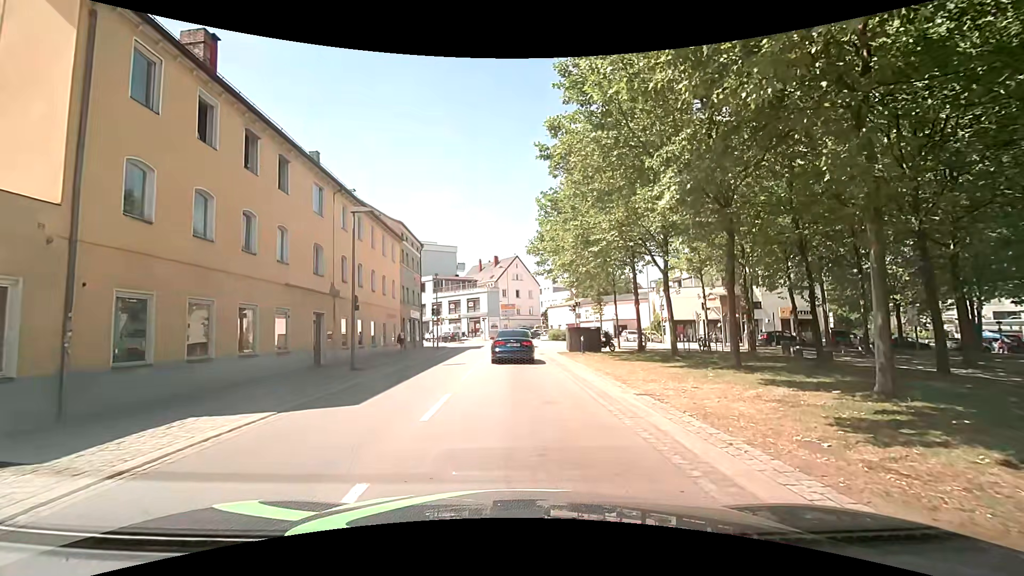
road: tertiary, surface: asphalt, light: Day
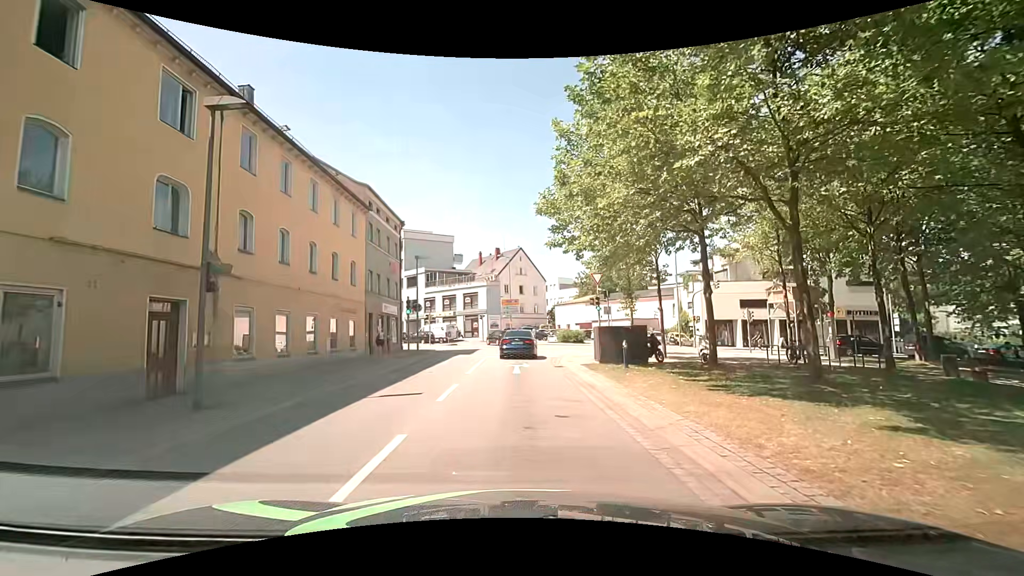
(-0.3, +10.1) m; -2°
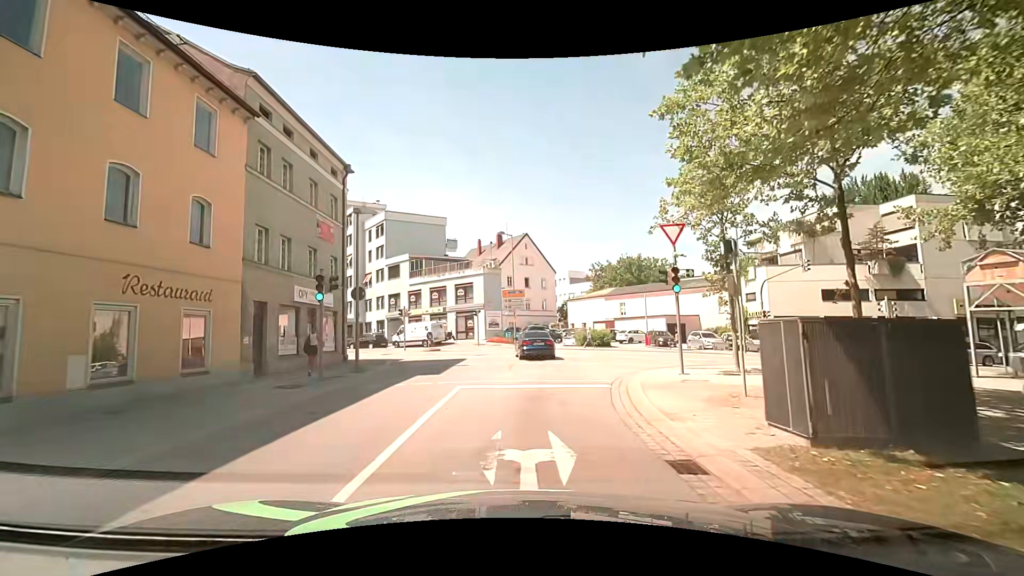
(-0.1, +13.8) m; 0°
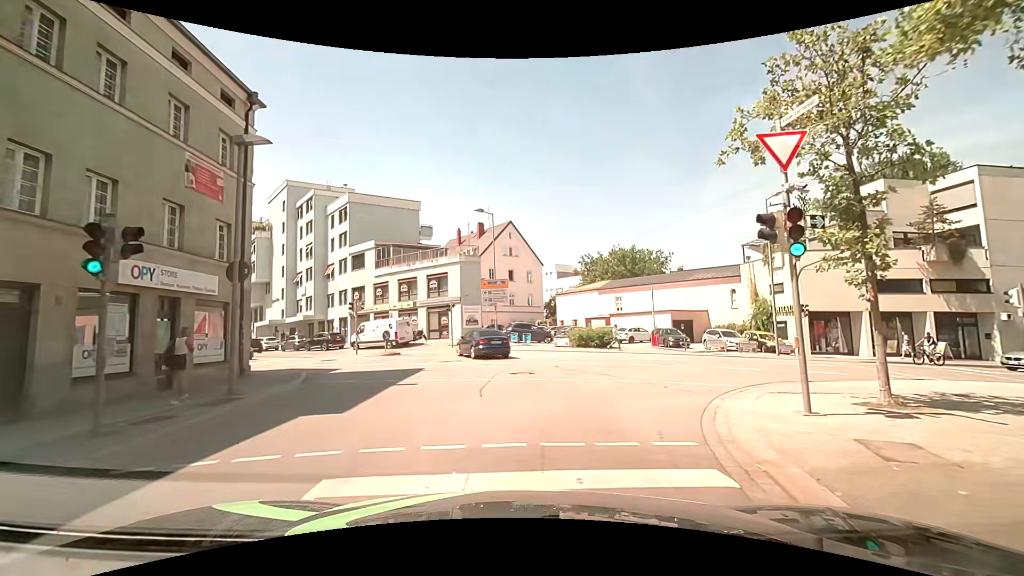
(0.0, +7.6) m; 0°
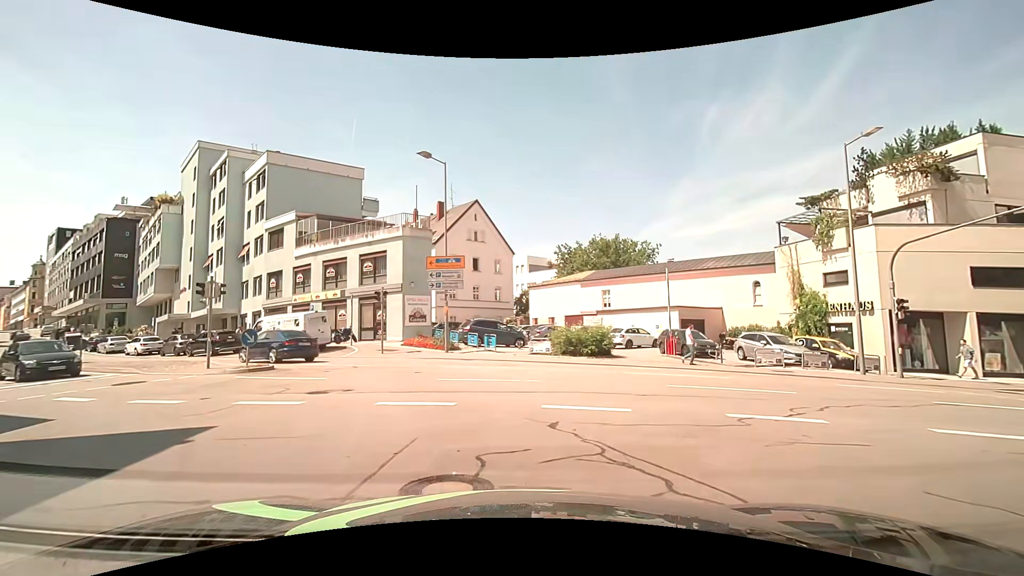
(+0.6, +11.2) m; +5°
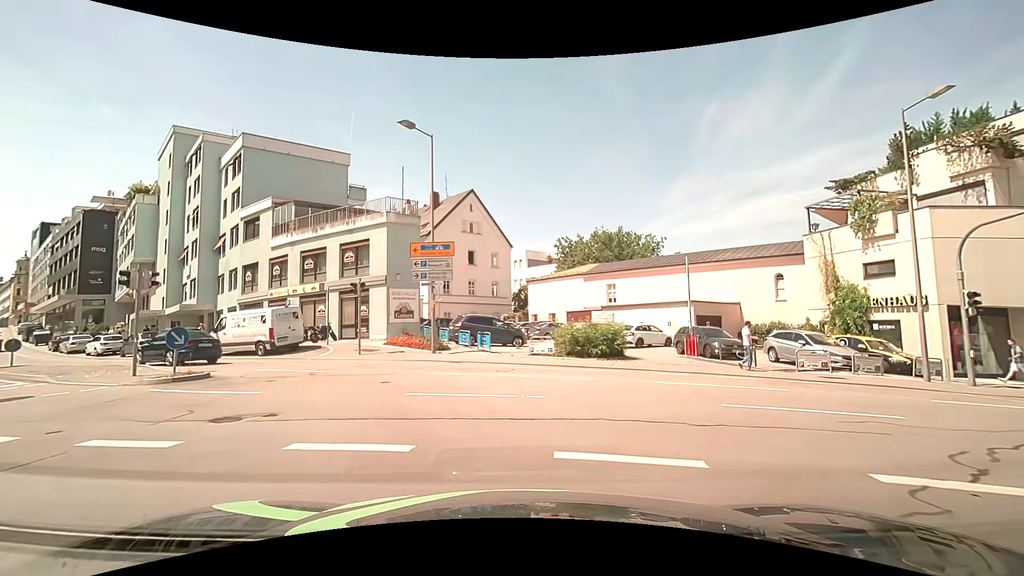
(+0.1, +3.4) m; 0°
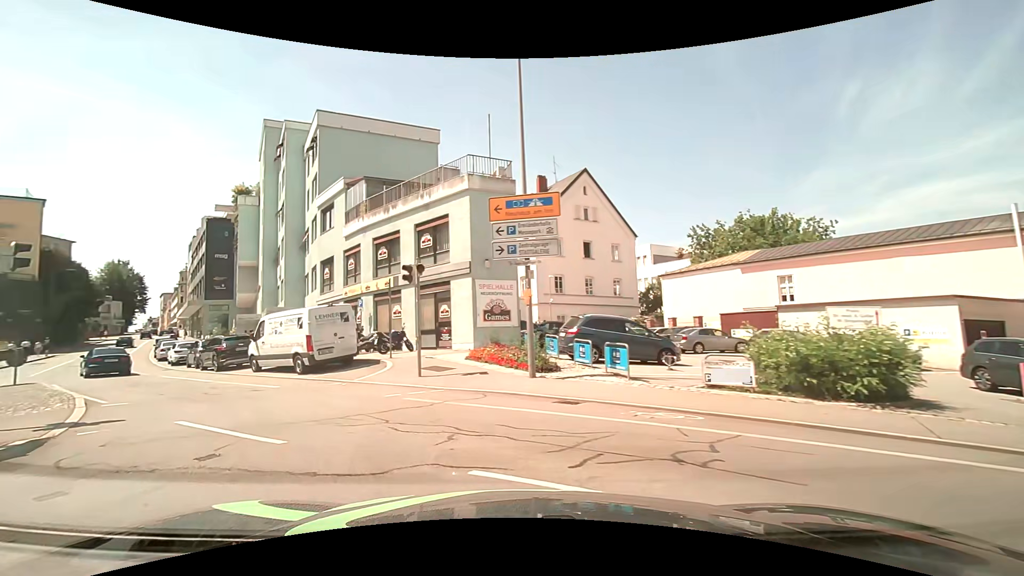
(-0.4, +9.0) m; -13°
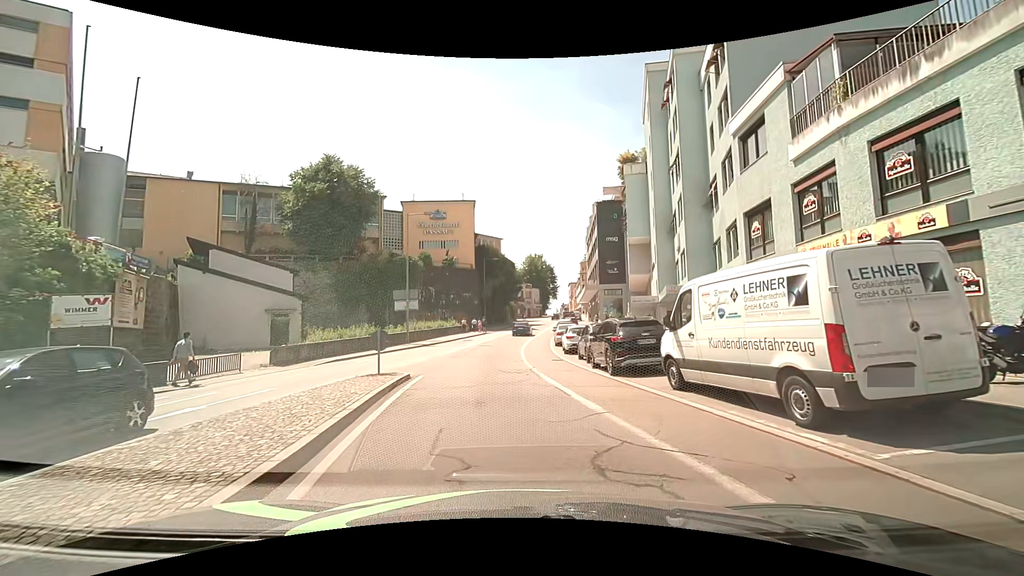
(-4.5, +10.7) m; -41°
(0, +10) (-1, +20) (-2, +30) (-2, +40) (-1, +50) (0, +60) (+1, +70) (+3, +80) (+4, +90) (+5, +99) m
